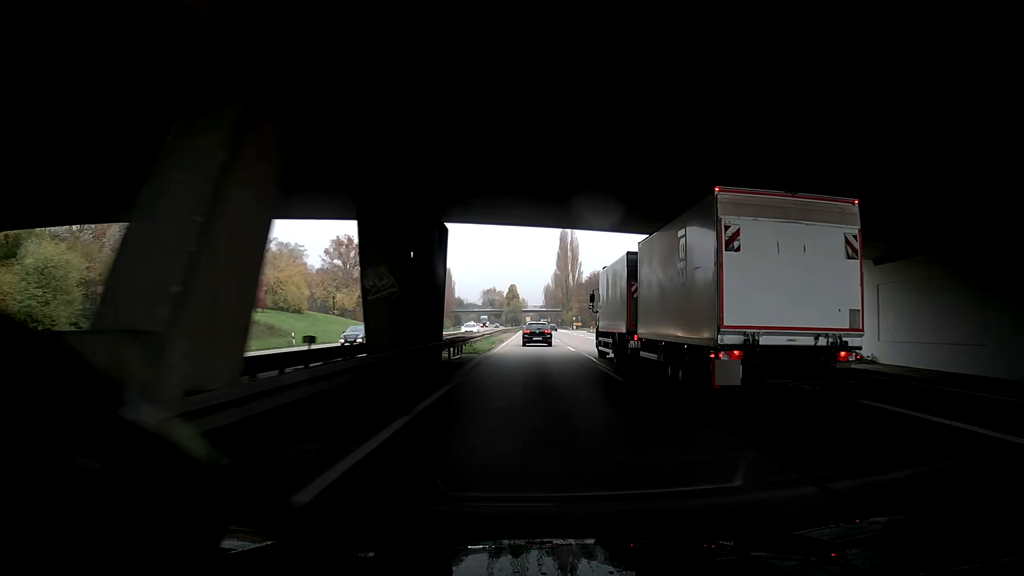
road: trunk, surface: asphalt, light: Day
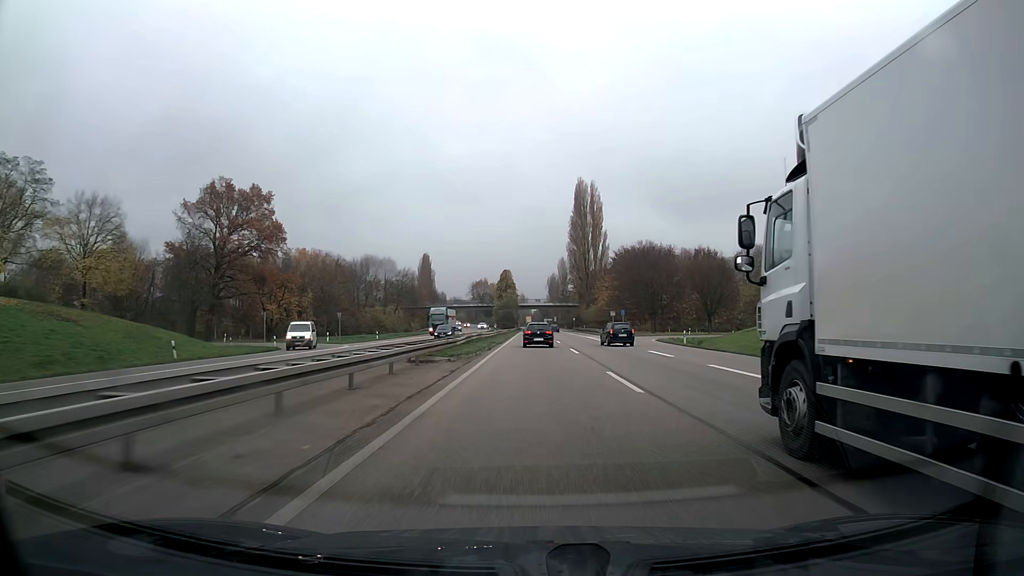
(+0.1, +74.9) m; 0°
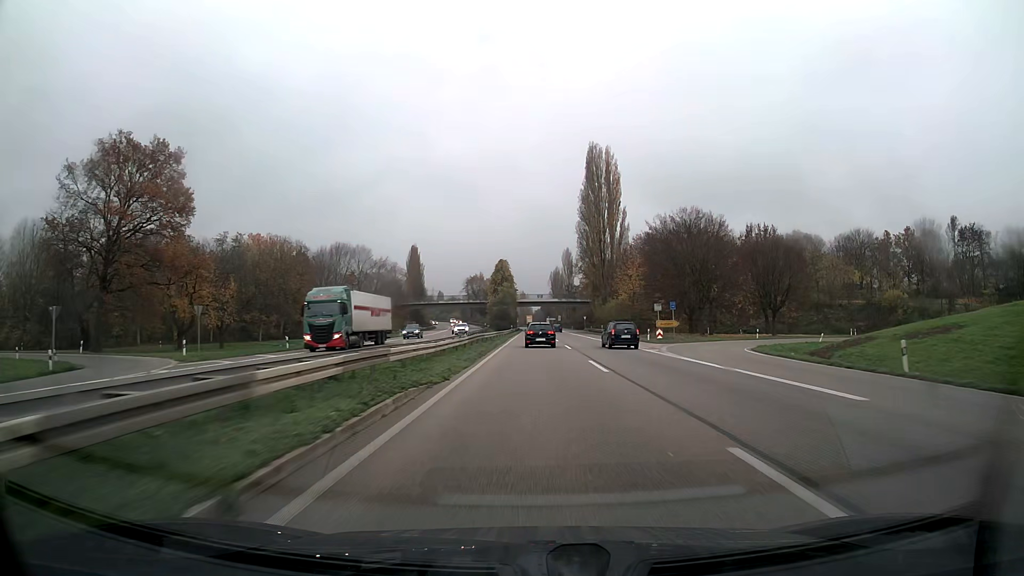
(0.0, +30.1) m; 0°
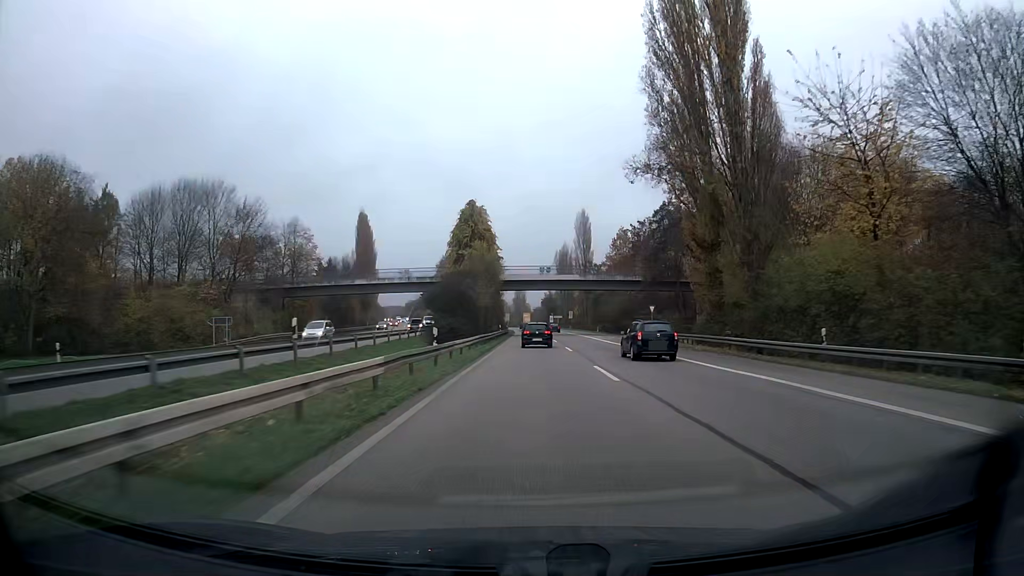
(+0.1, +75.4) m; 0°
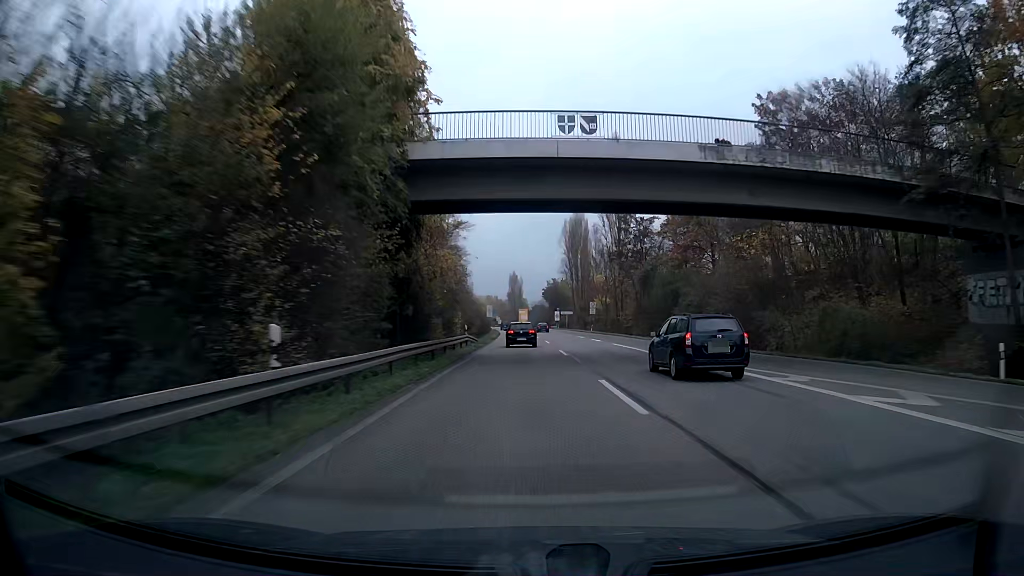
(0.0, +60.5) m; 0°
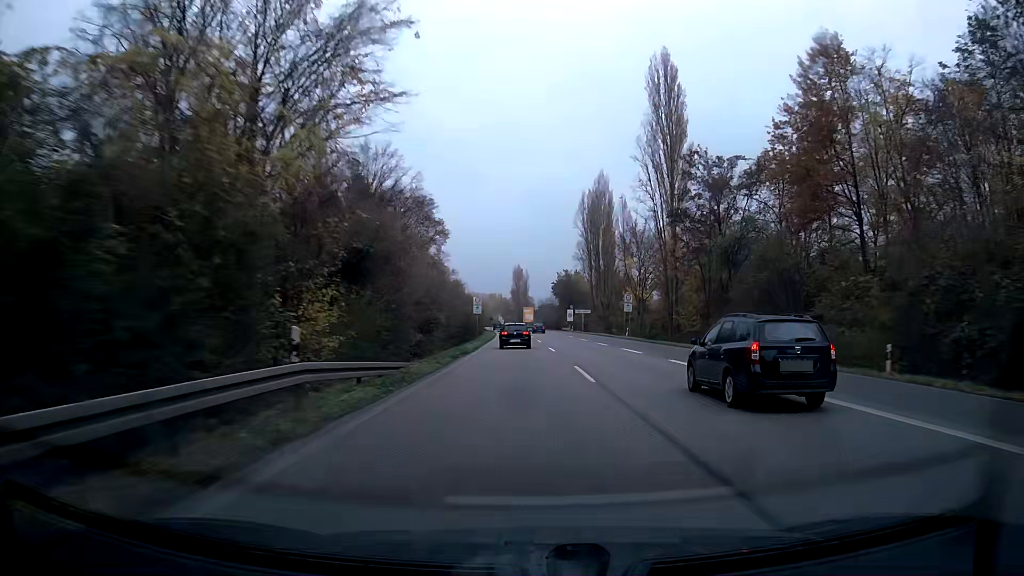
(-0.3, +30.3) m; -1°
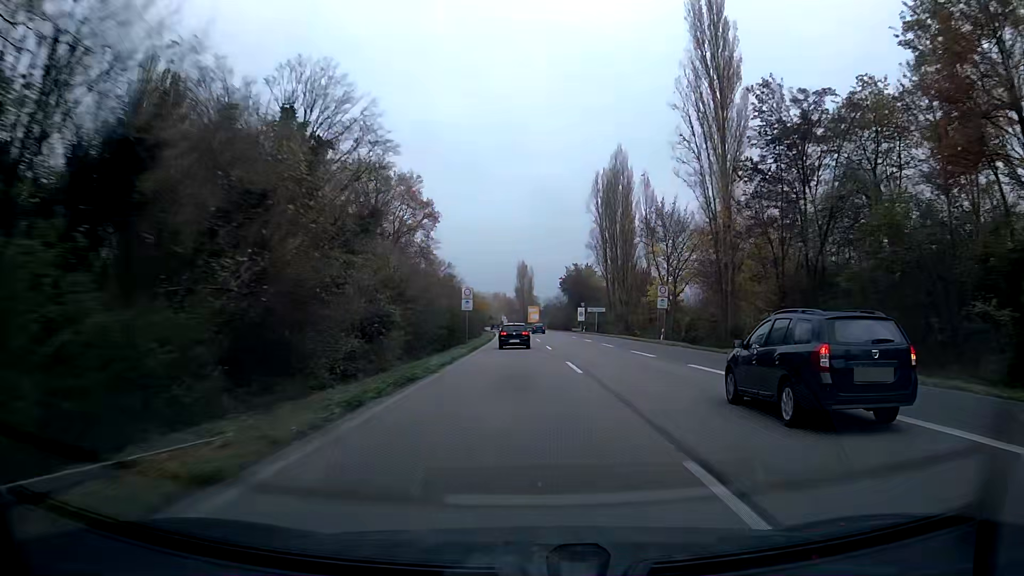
(0.0, +15.1) m; 0°
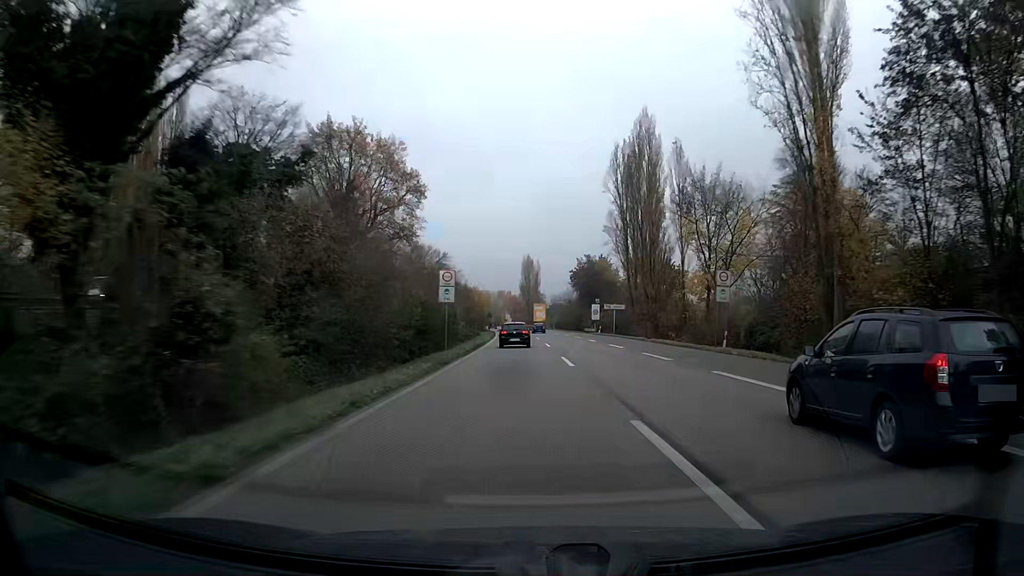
(-0.1, +15.1) m; -1°
(0, +10) (0, +20) (0, +30) (0, +40) (-1, +50) (-1, +60) (-1, +70) (-2, +80) (-2, +90) (-3, +100) m
